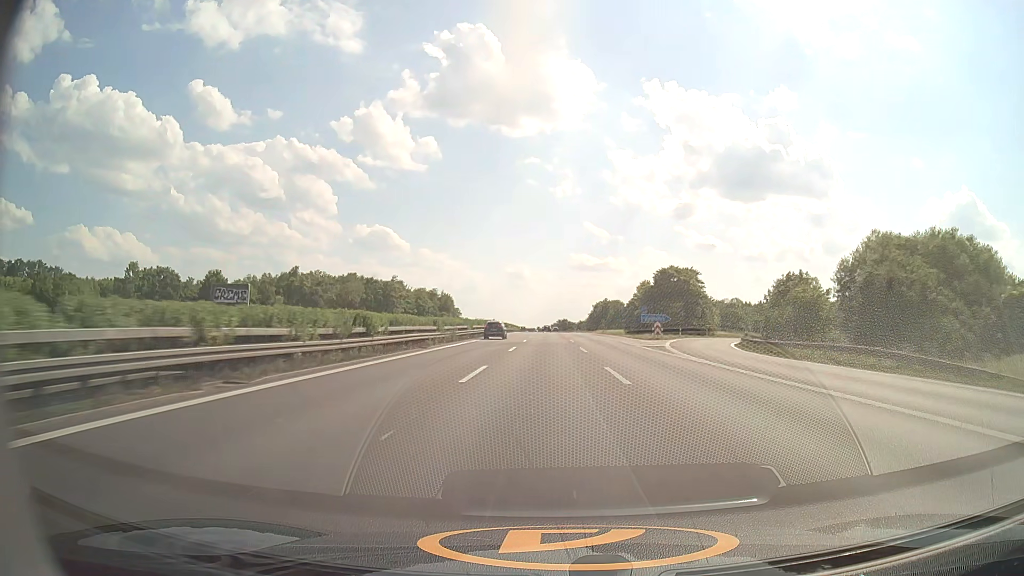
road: motorway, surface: asphalt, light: Day
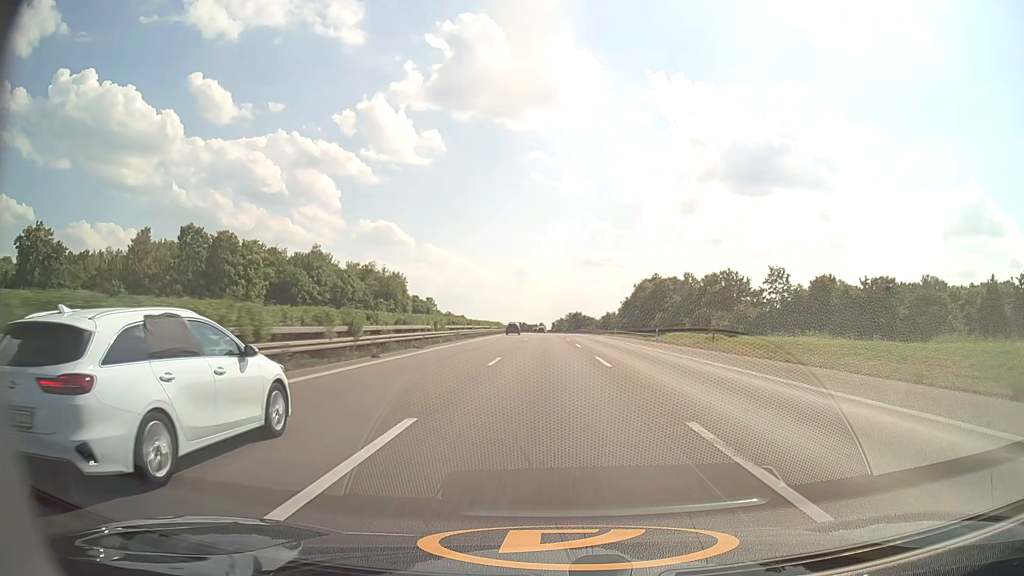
(-0.5, +101.9) m; 0°
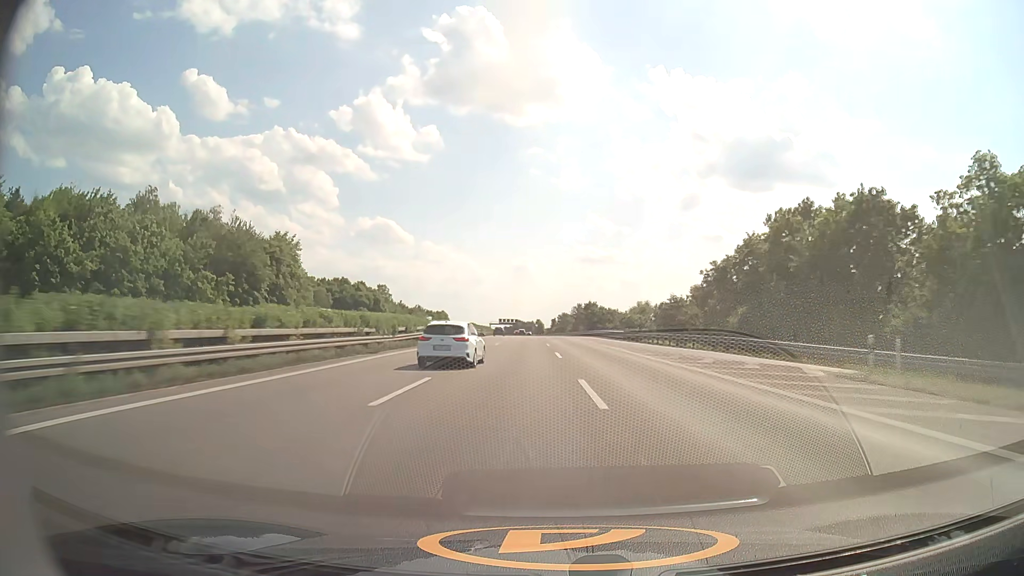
(0.0, +82.0) m; 0°
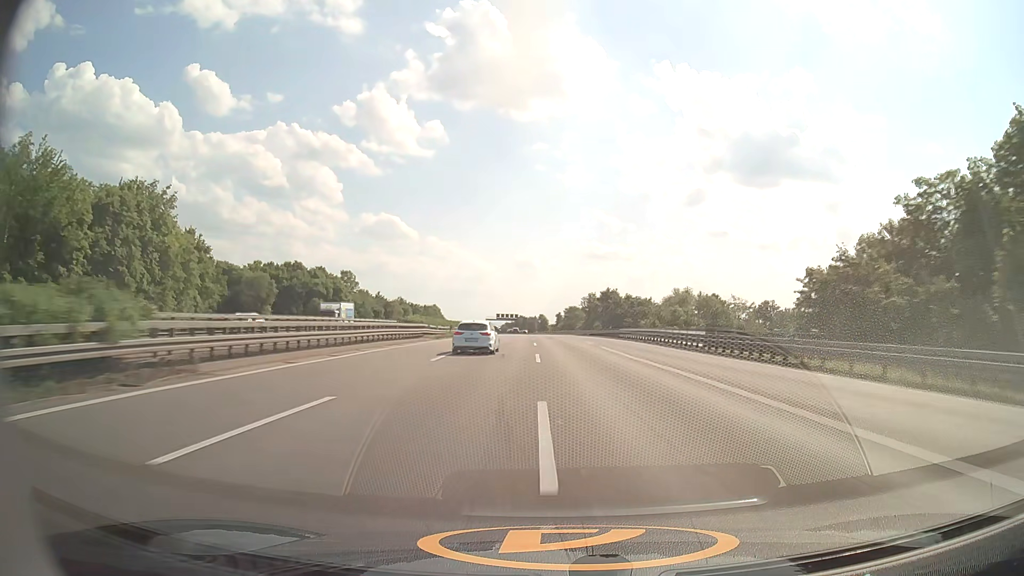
(-0.1, +41.1) m; 0°
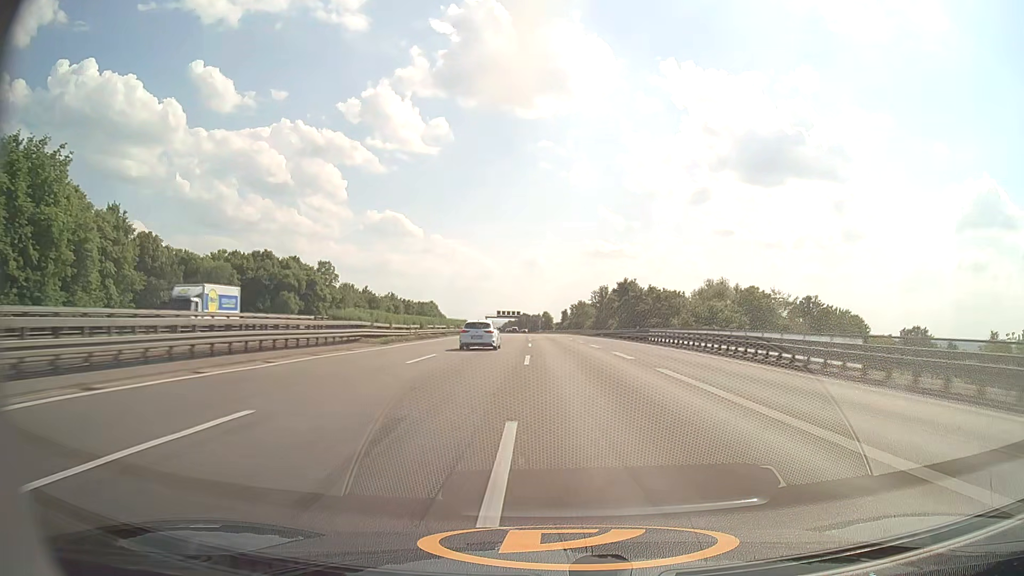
(-0.1, +20.5) m; 0°
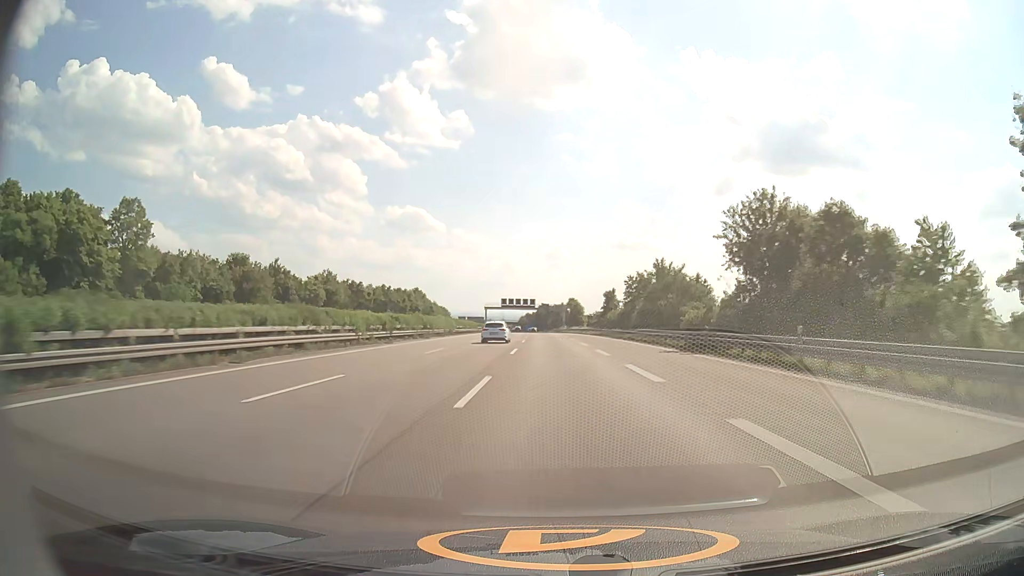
(-1.5, +82.1) m; -2°
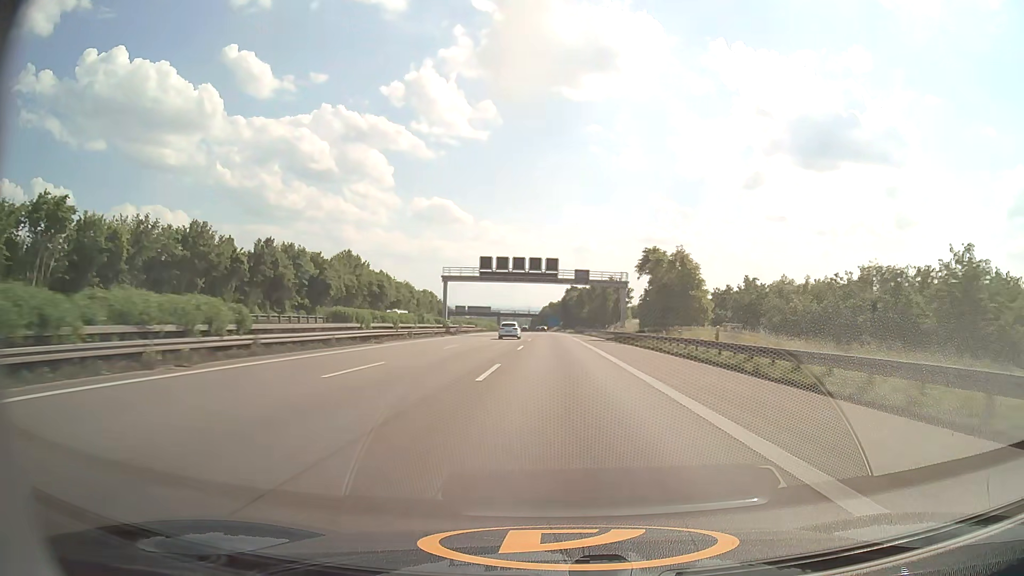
(-1.9, +102.9) m; -2°
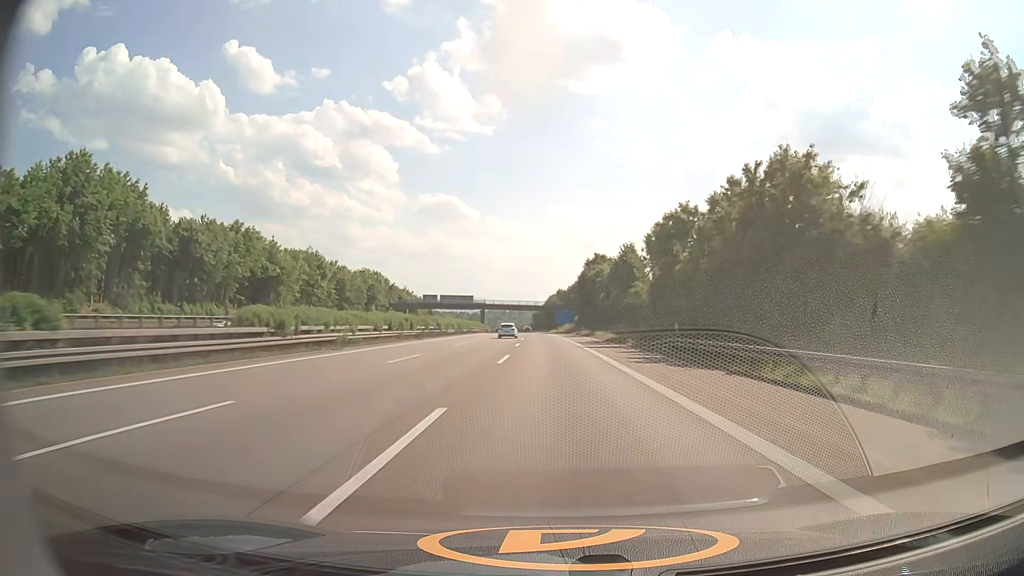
(-0.3, +82.5) m; 0°
(0, +10) (0, +20) (0, +30) (0, +40) (0, +50) (-1, +60) (-1, +70) (-1, +80) (-2, +90) (-2, +100) m
